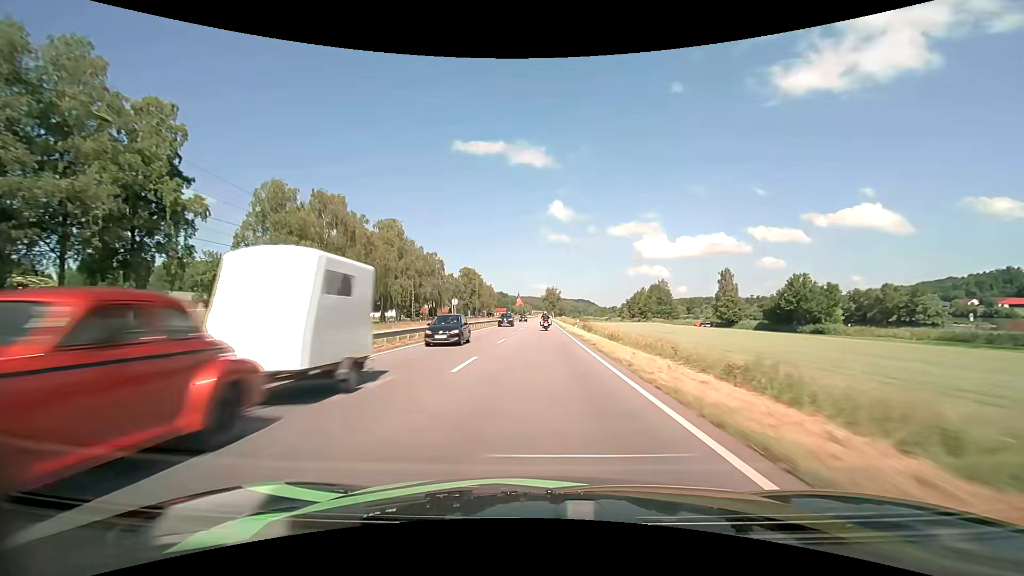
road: primary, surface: asphalt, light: Day
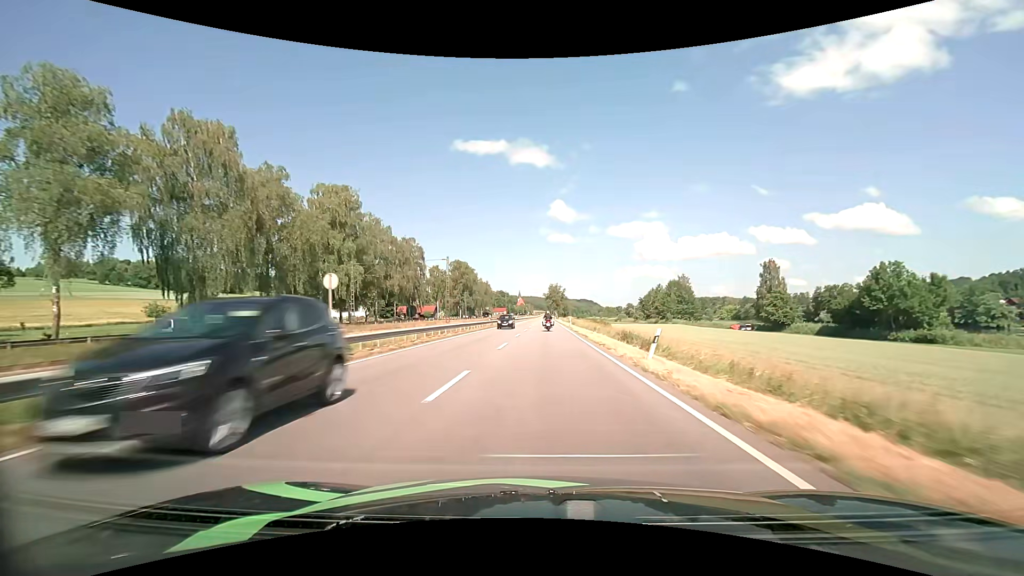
(0.0, +28.3) m; 0°
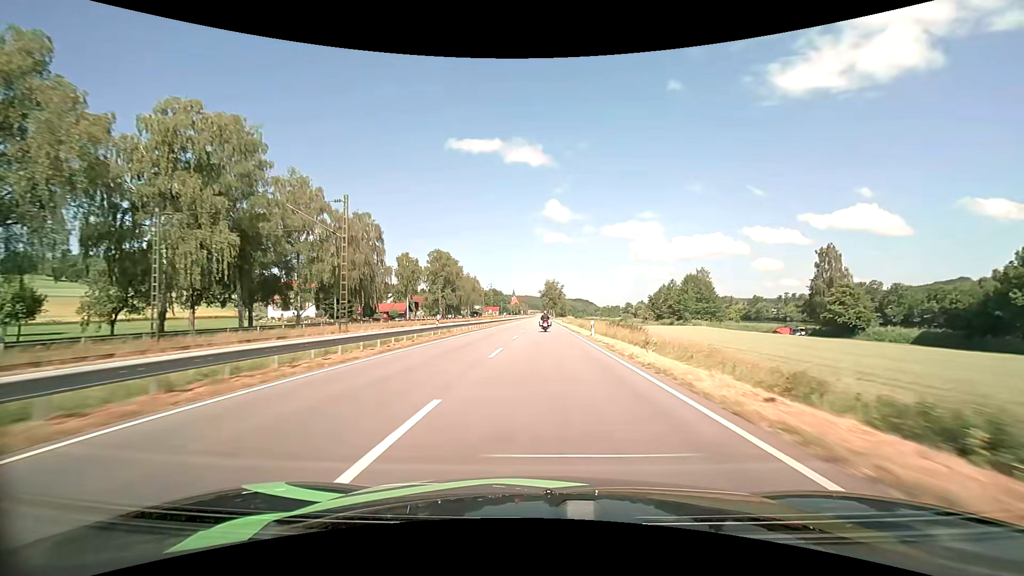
(+0.1, +28.4) m; +1°
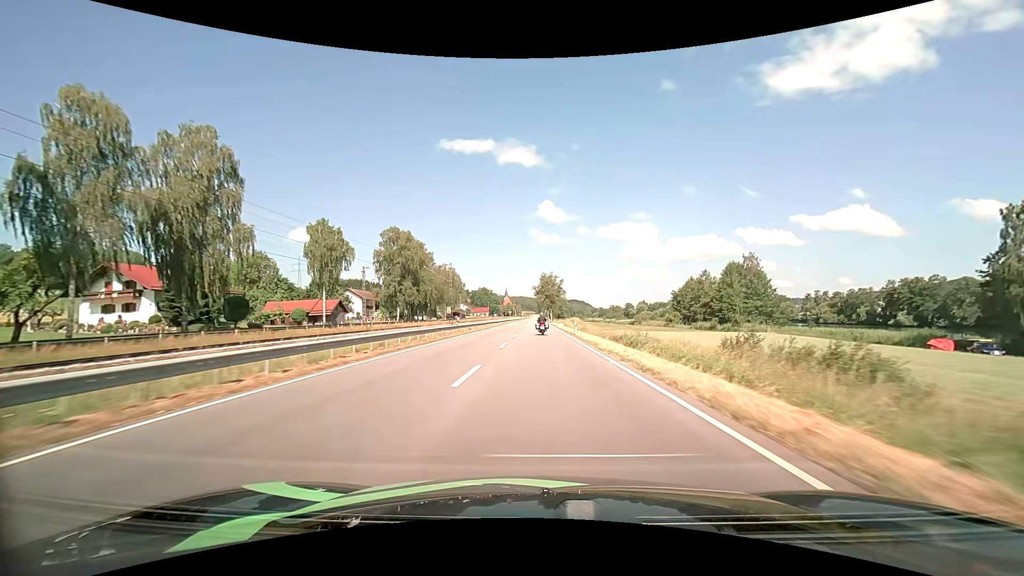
(+0.3, +42.3) m; +1°
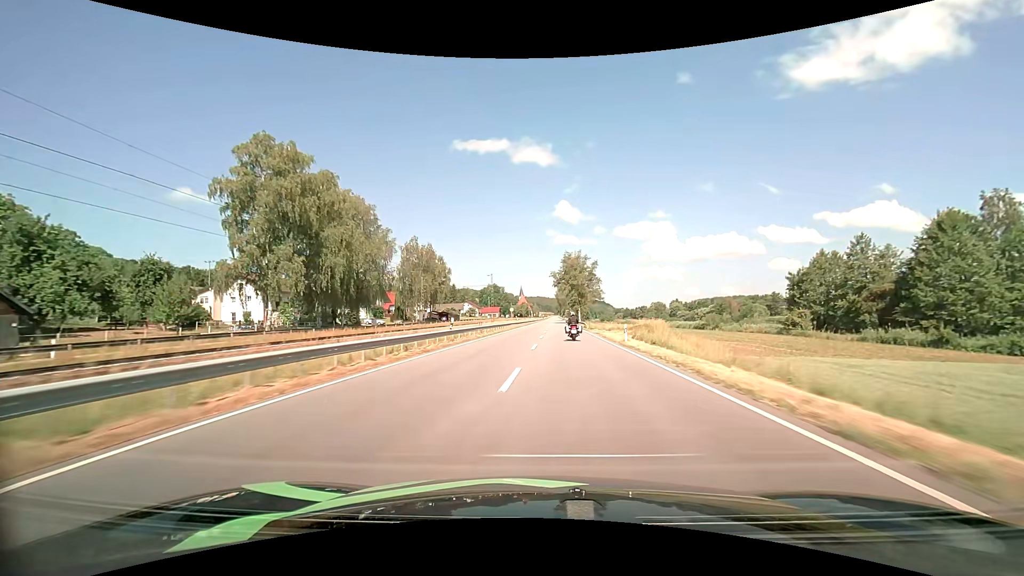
(-0.7, +61.5) m; -2°
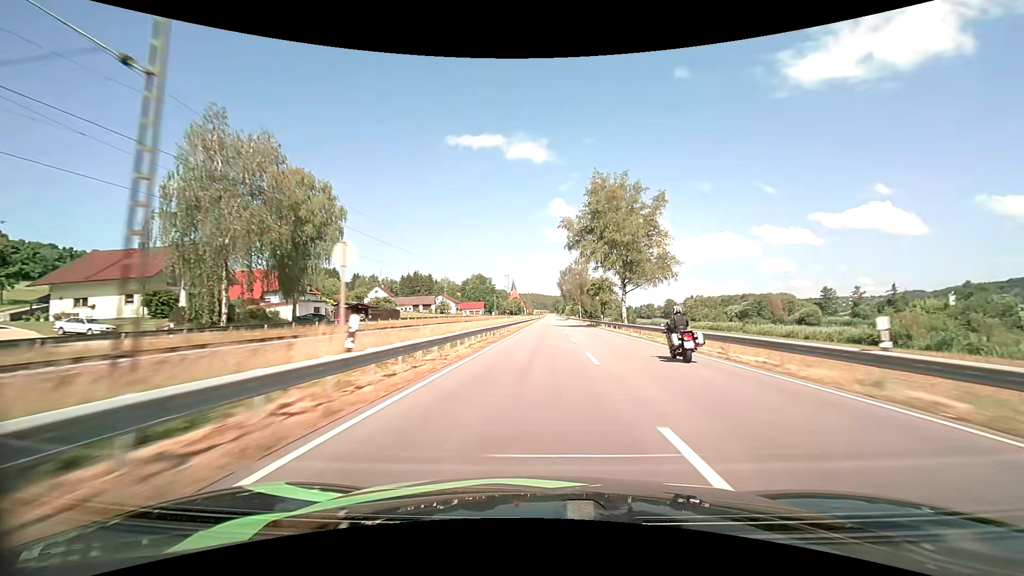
(-0.4, +68.0) m; 0°
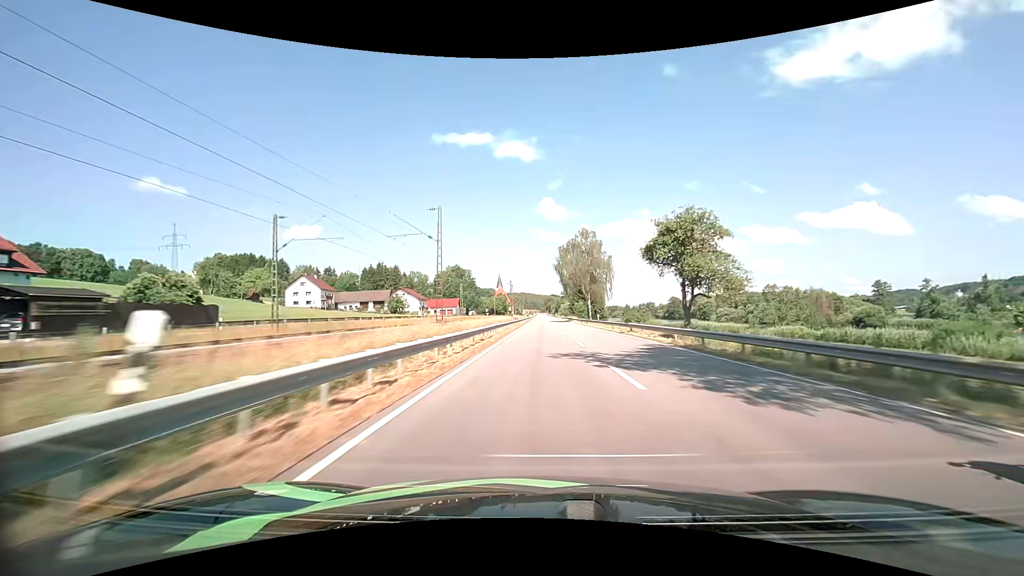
(+0.6, +53.2) m; +1°
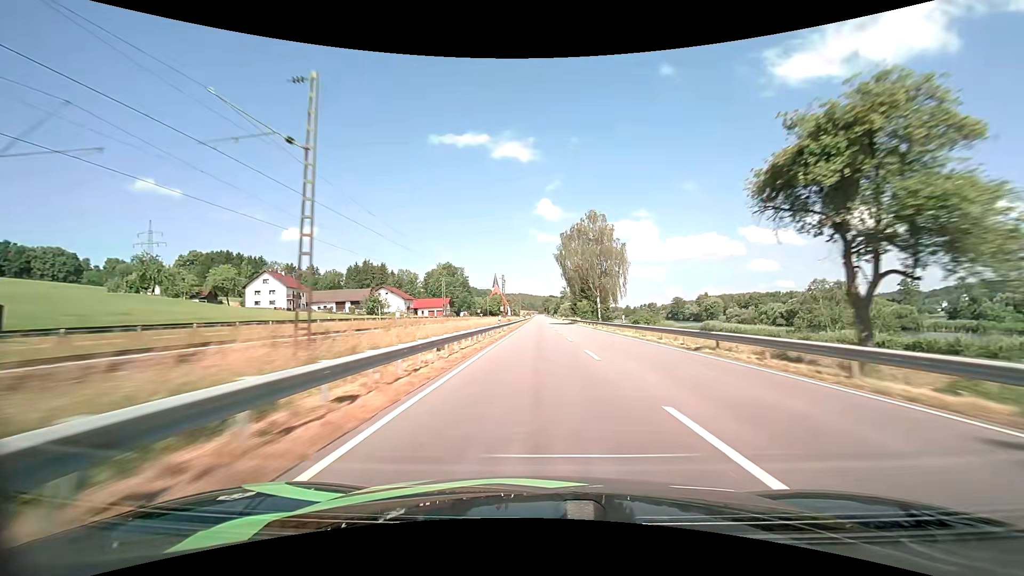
(0.0, +18.0) m; 0°
(0, +10) (0, +20) (0, +30) (0, +40) (0, +50) (+1, +60) (+1, +70) (+1, +80) (+1, +90) (+2, +100) m
